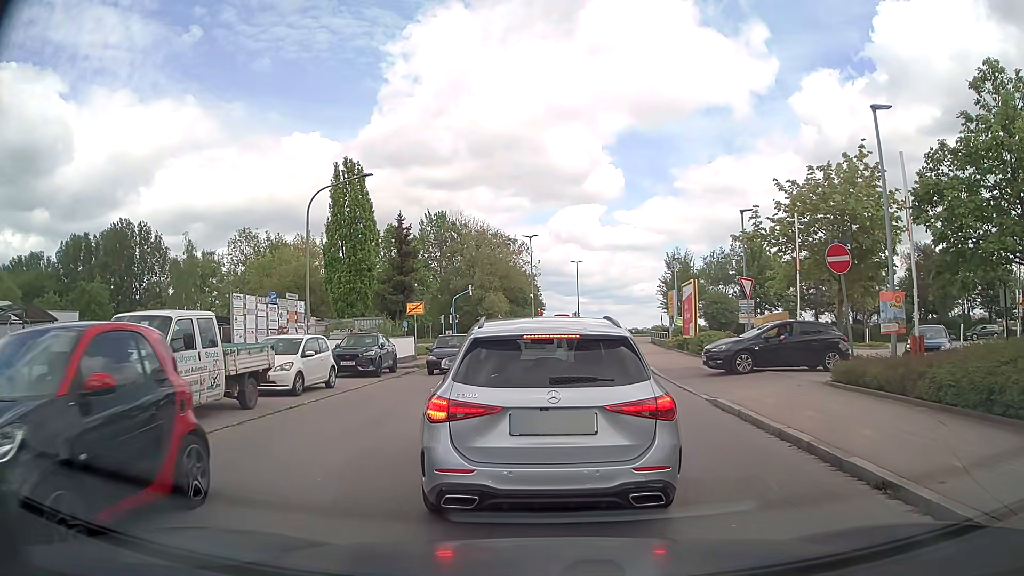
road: residential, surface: asphalt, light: Day
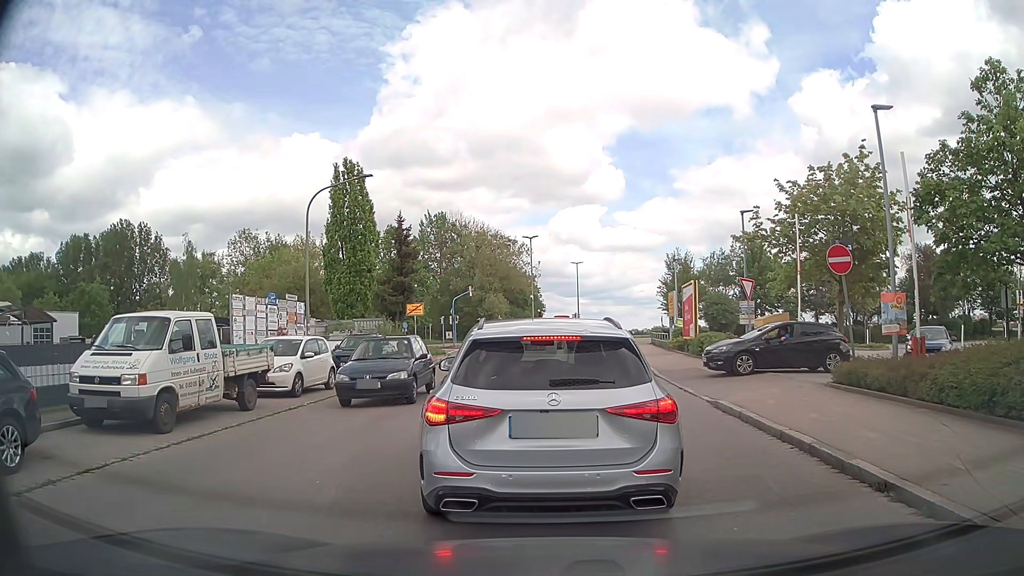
(0.0, +0.1) m; 0°
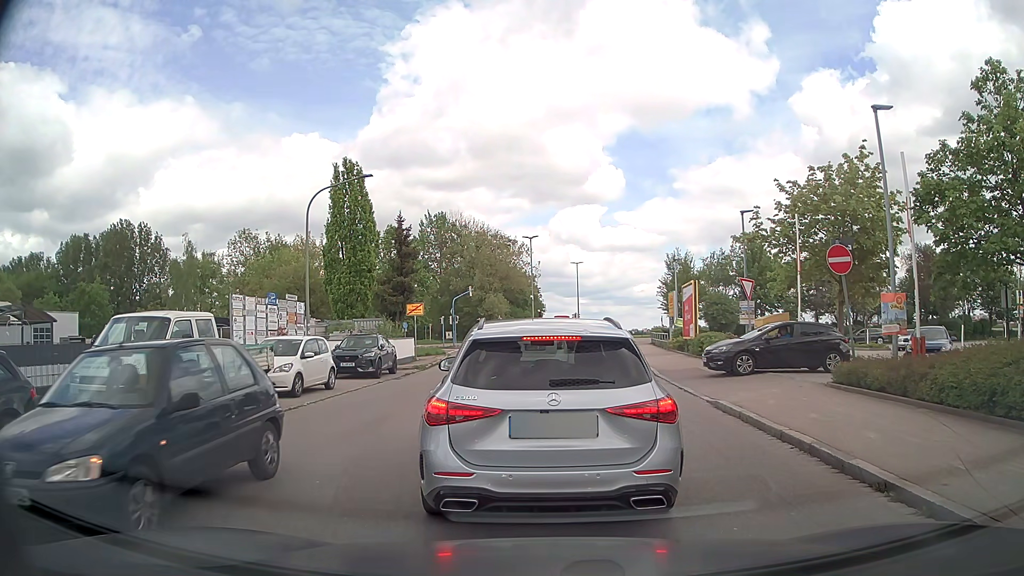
(0.0, 0.0) m; 0°
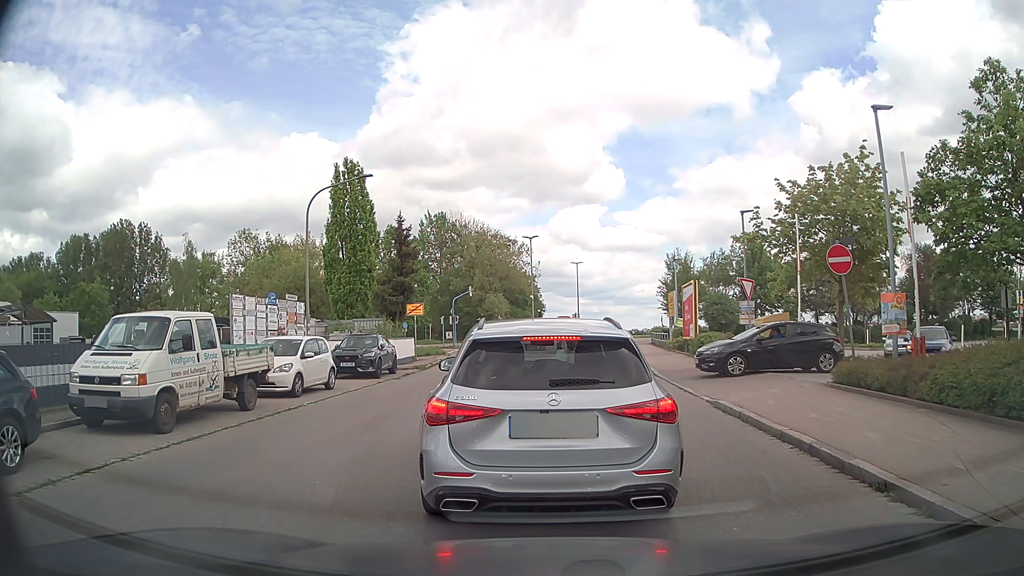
(0.0, 0.0) m; 0°
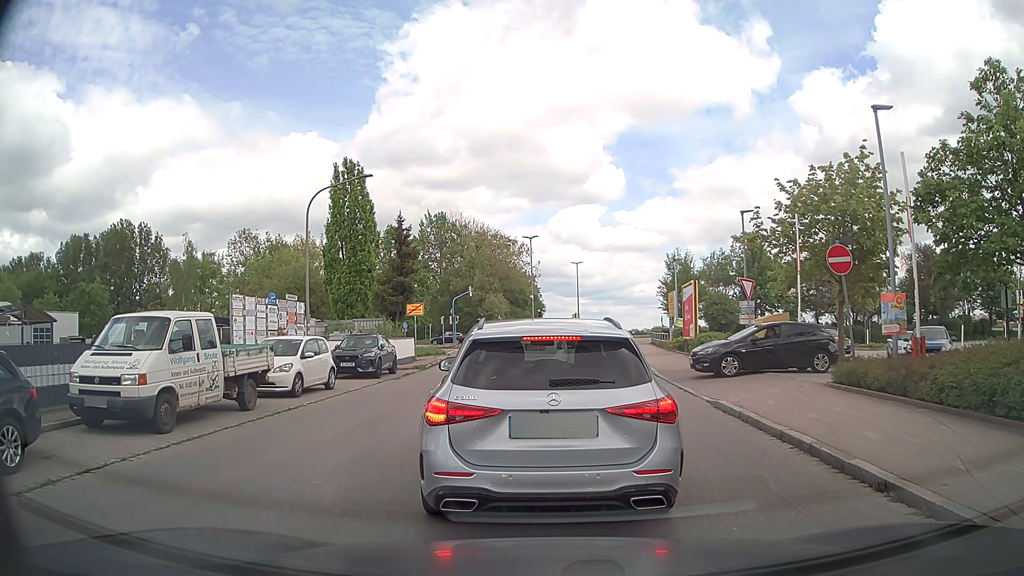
(0.0, 0.0) m; 0°
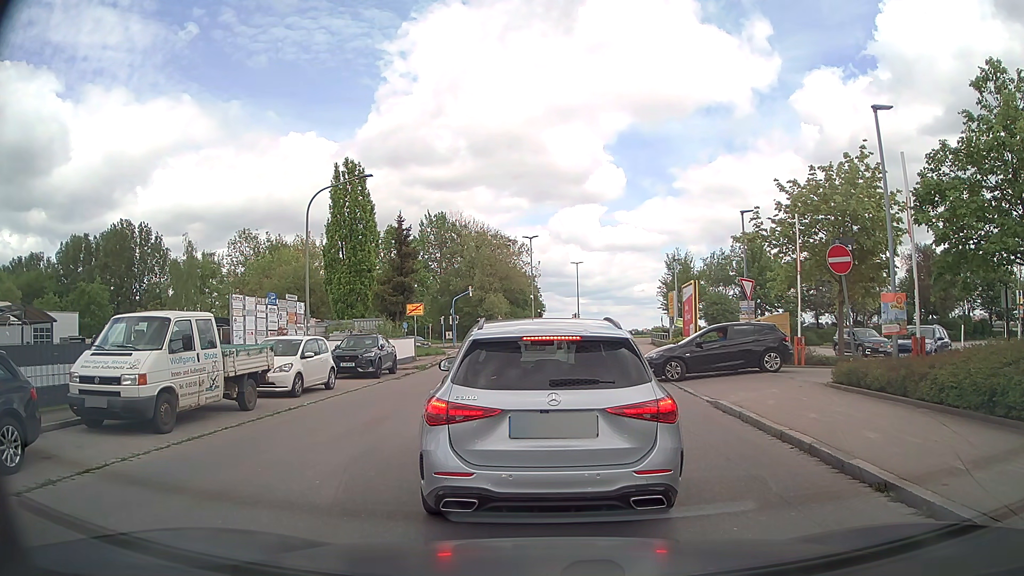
(0.0, 0.0) m; 0°
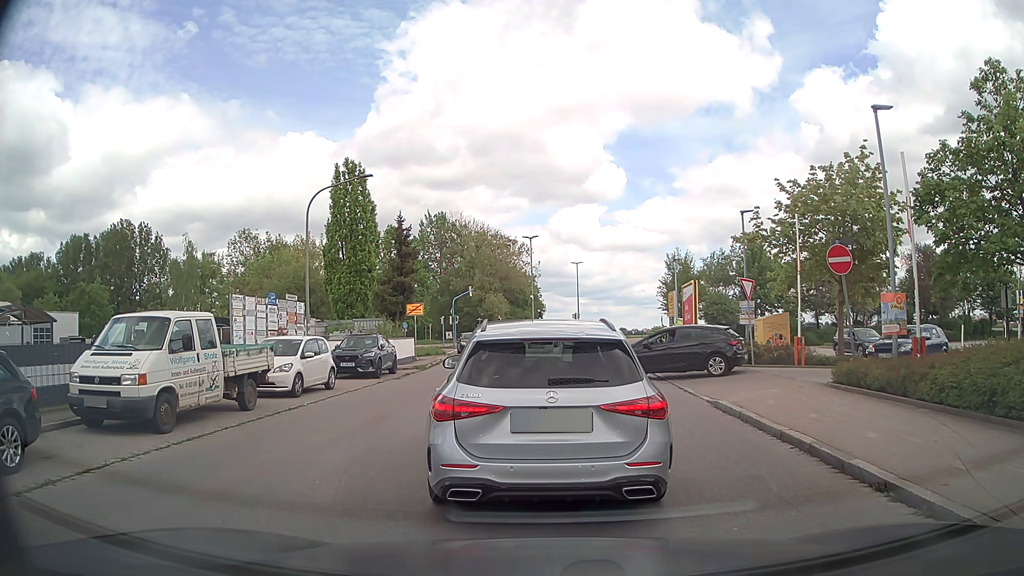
(0.0, 0.0) m; 0°
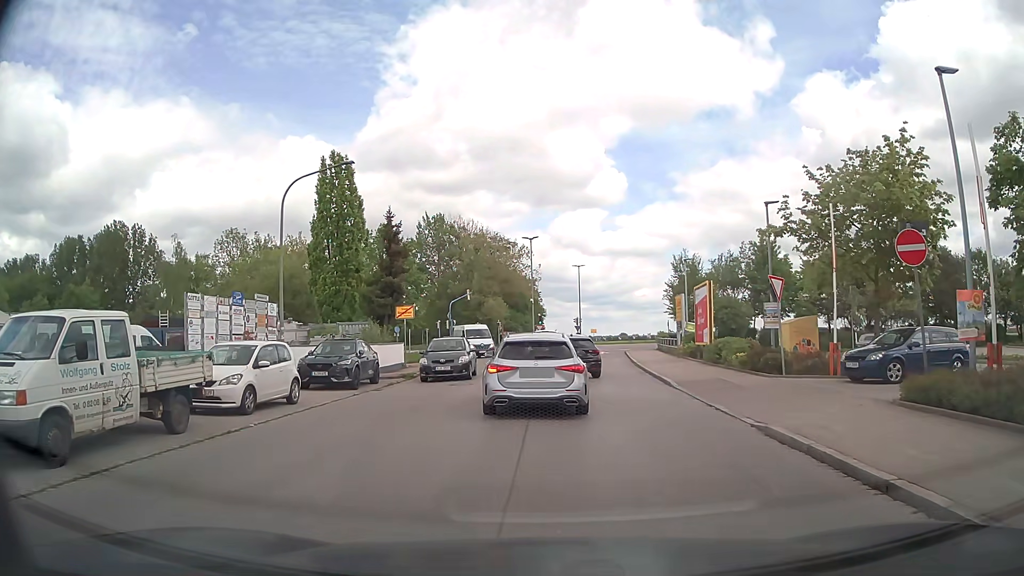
(0.0, +3.2) m; 0°
(0, +10) (0, +20) (0, +30) (0, +40) (+1, +50) (+1, +60) (+2, +70) (-3, +79) (-11, +84) (-21, +85) m
